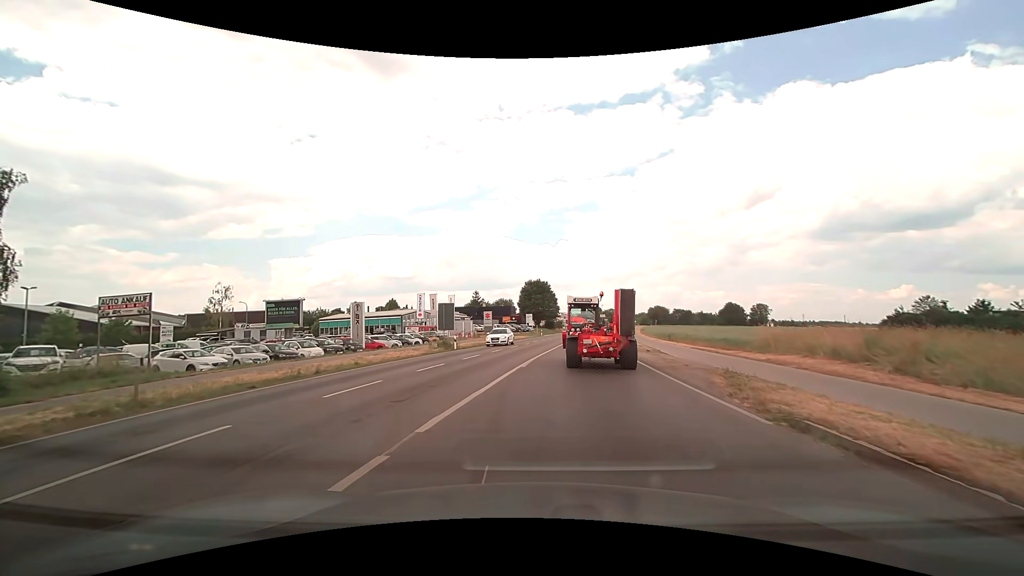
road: primary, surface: asphalt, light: Day
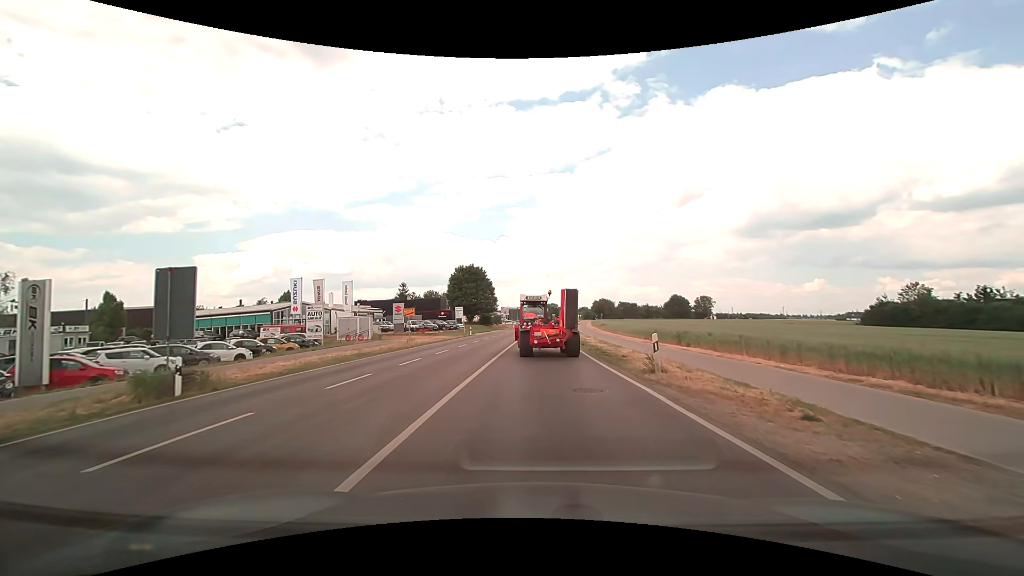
(+1.5, +23.0) m; +6°
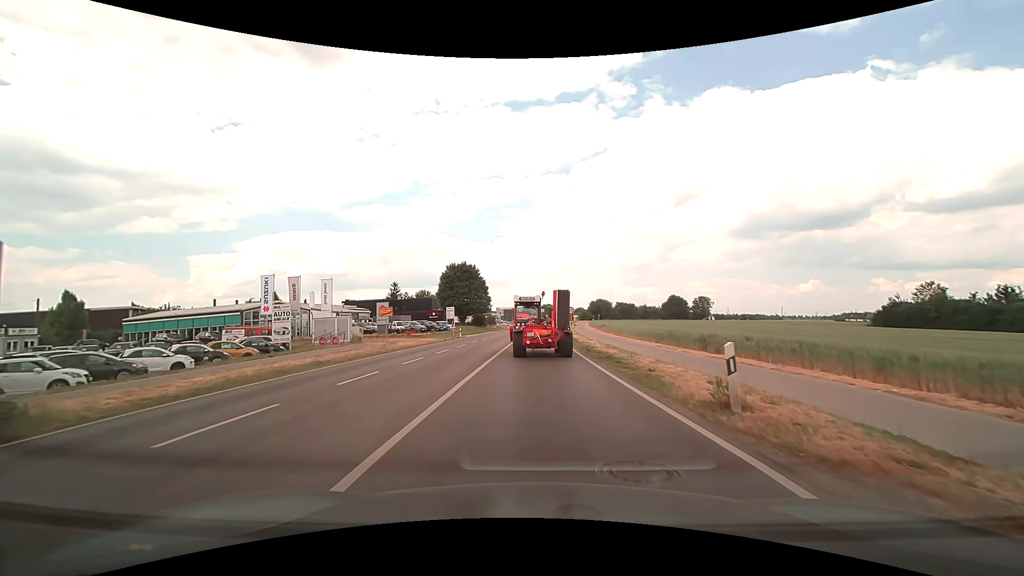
(0.0, +5.1) m; +1°
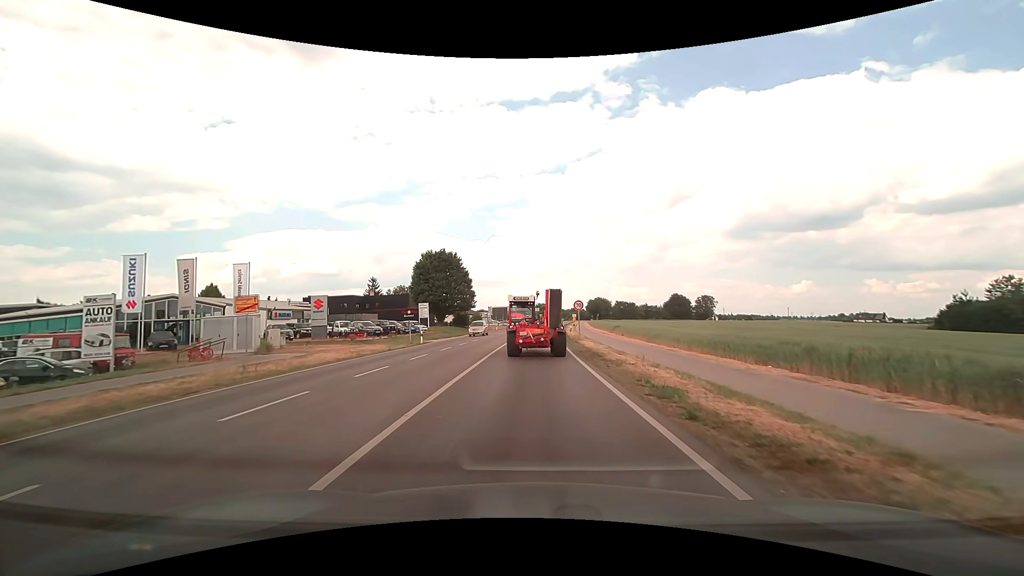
(+0.1, +16.4) m; 0°
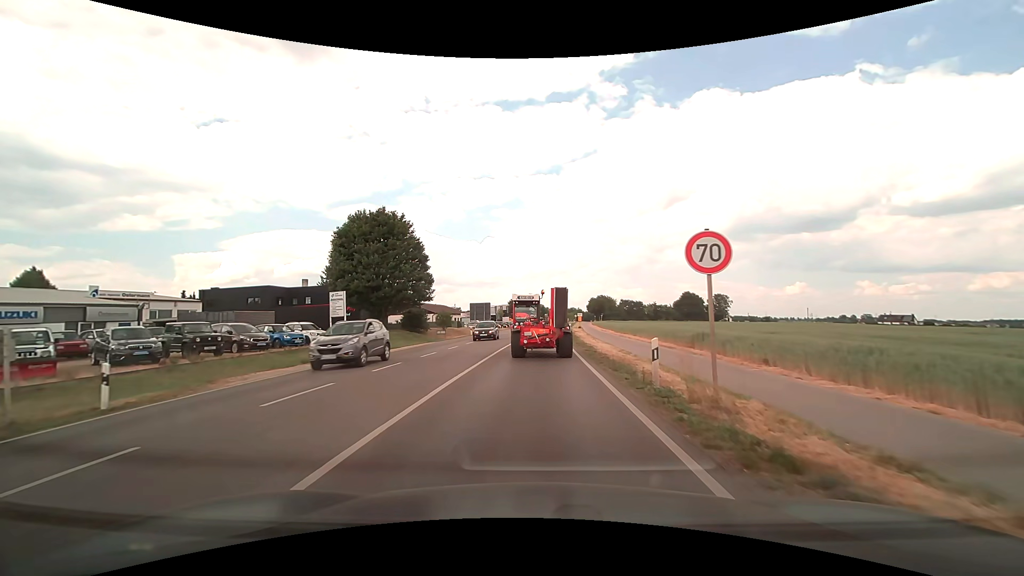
(+0.2, +28.8) m; +1°
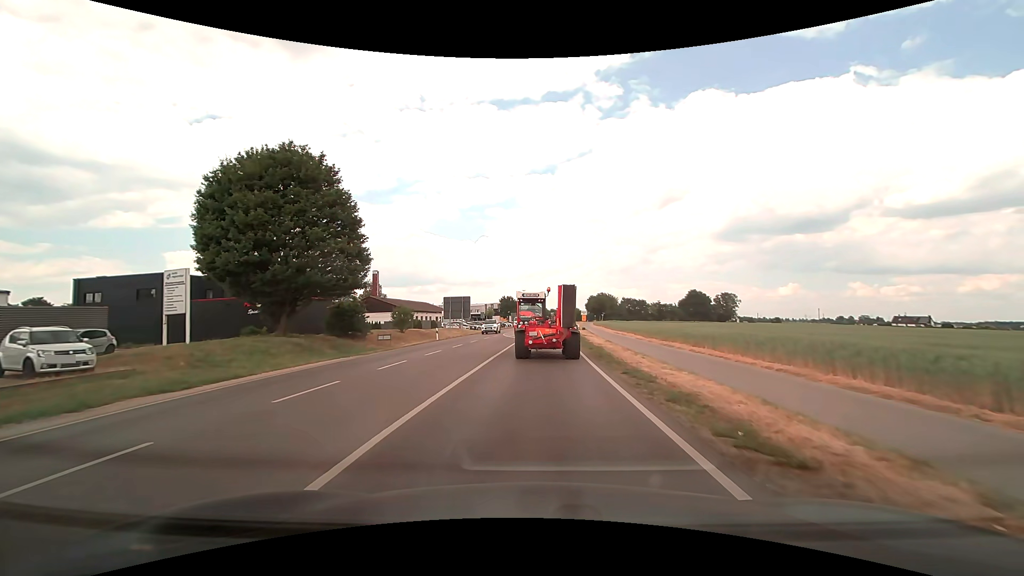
(0.0, +17.9) m; +1°
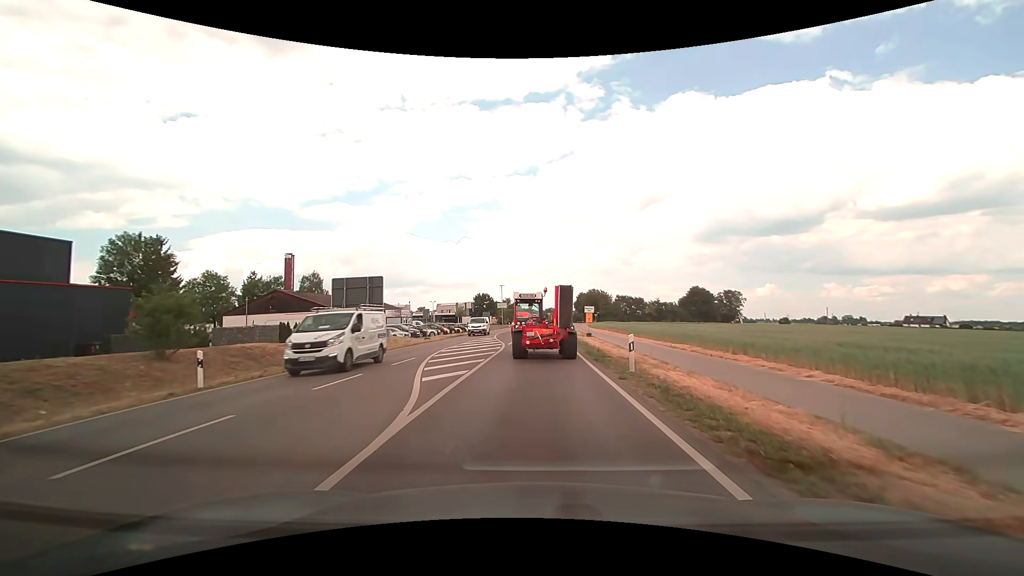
(+0.4, +28.0) m; +2°
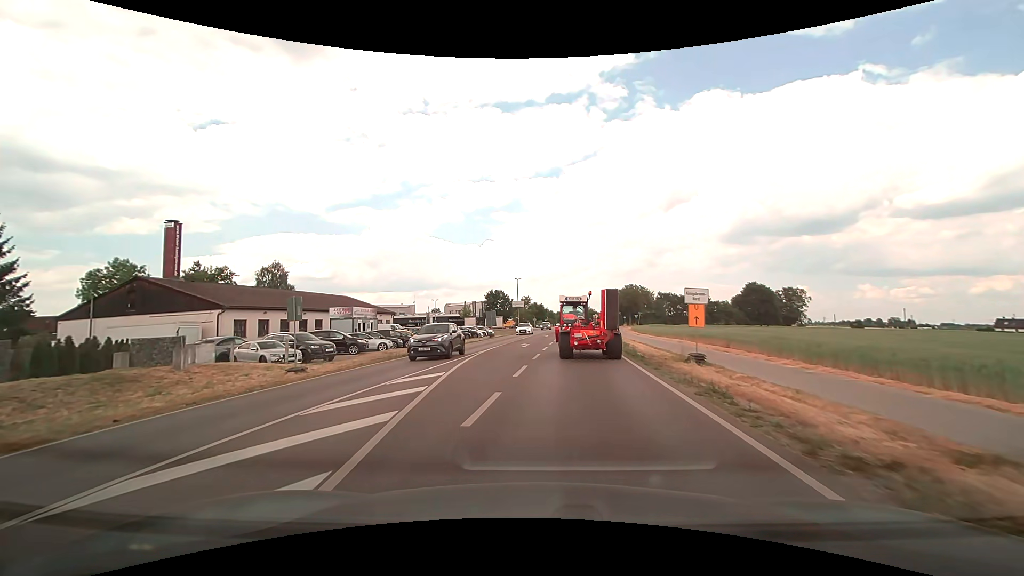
(0.0, +27.7) m; -2°
(0, +10) (0, +20) (0, +30) (0, +40) (+1, +50) (+2, +60) (+3, +70) (+4, +80) (+5, +90) (+5, +100) m
